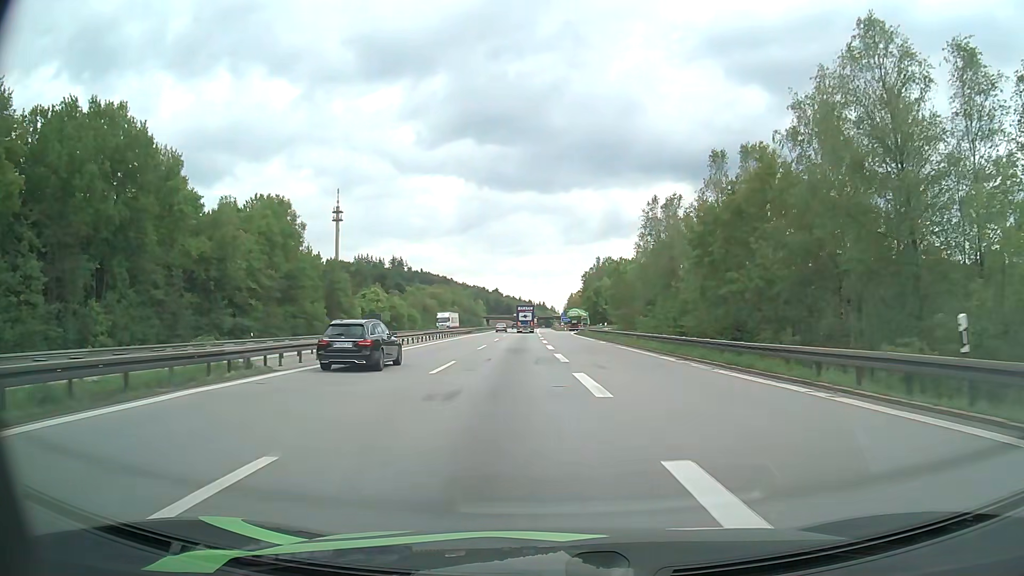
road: motorway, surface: asphalt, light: Day
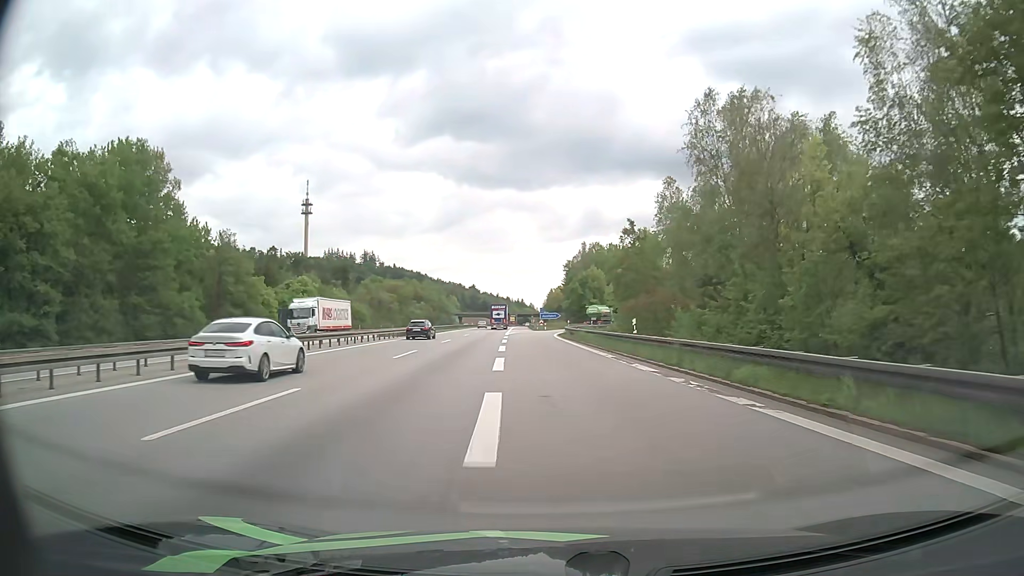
(+0.6, +29.3) m; +2°
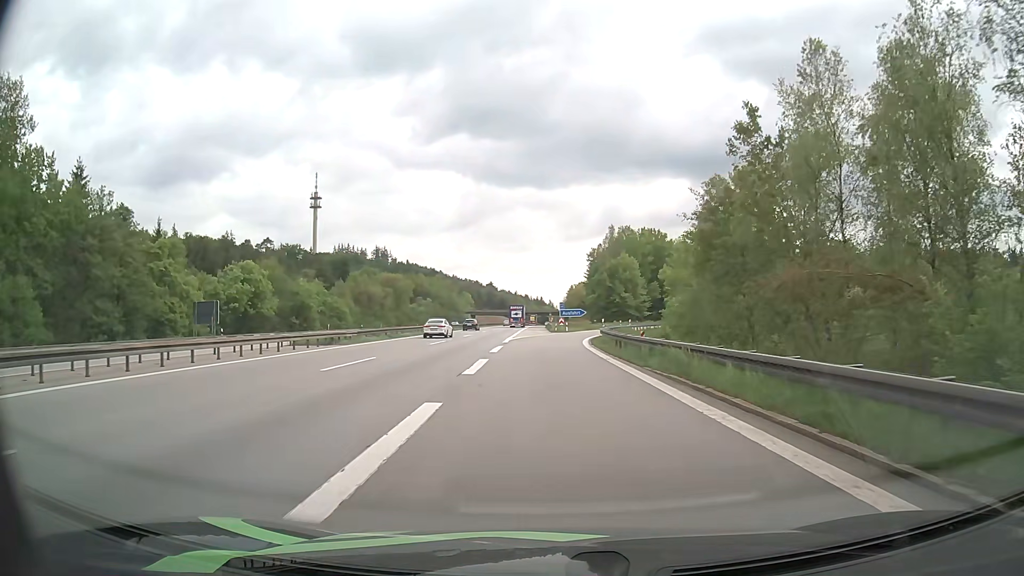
(-0.3, +25.6) m; -1°
(0, +10) (0, +20) (0, +30) (0, +40) (0, +50) (+2, +60) (+3, +70) (+6, +79) (+9, +89) (+13, +98) m
